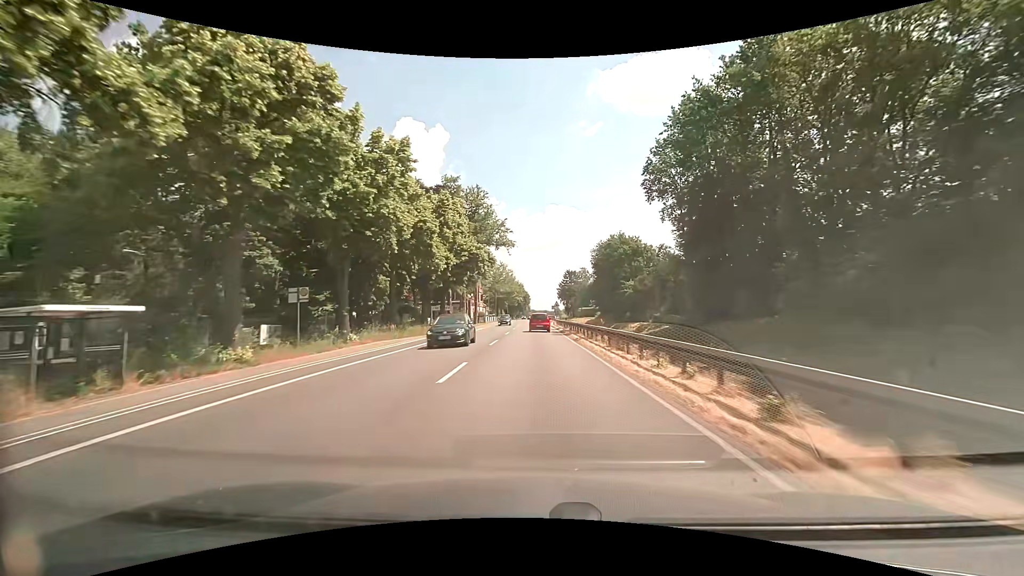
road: primary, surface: asphalt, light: Day
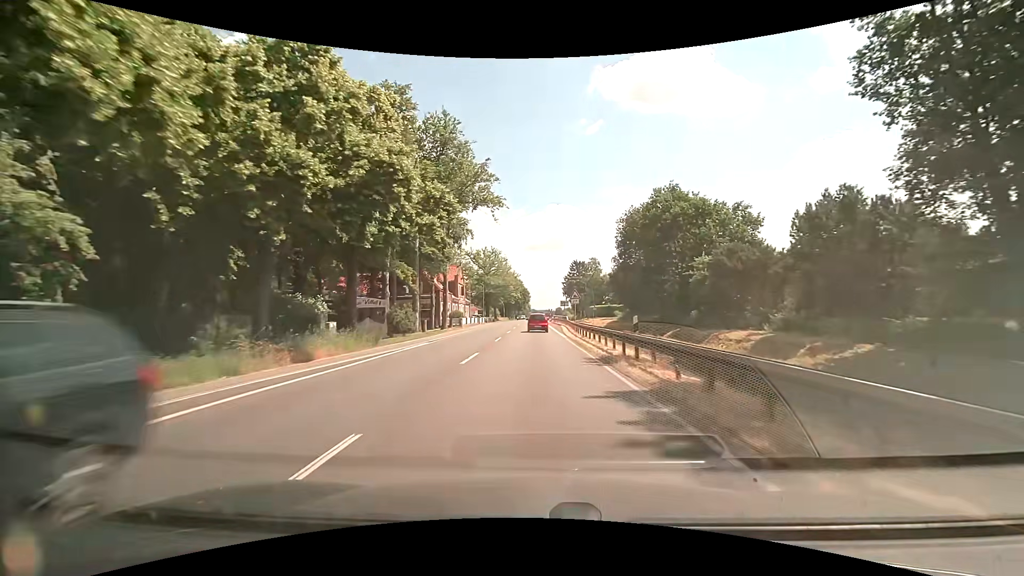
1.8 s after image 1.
(-0.2, +32.2) m; 0°
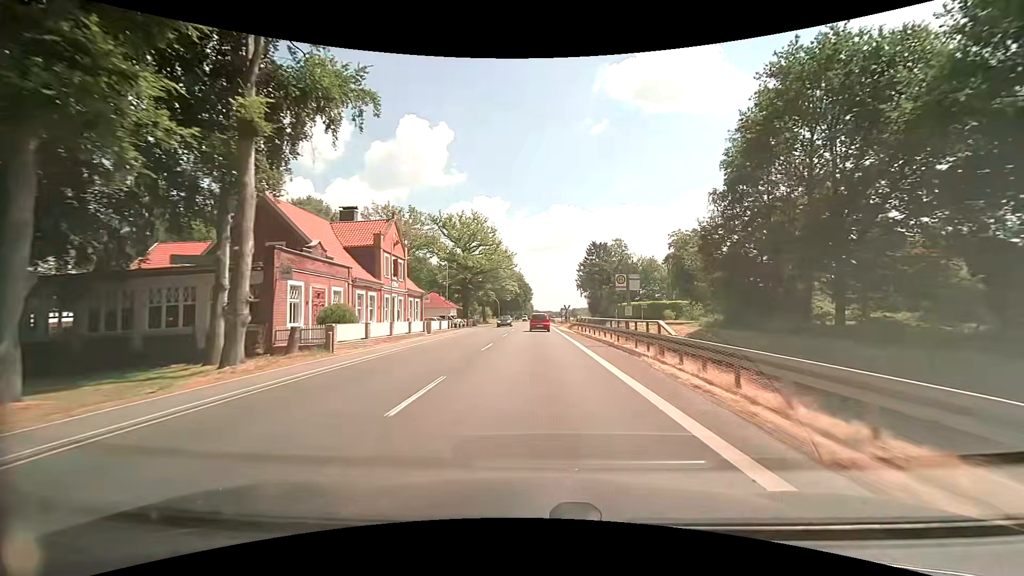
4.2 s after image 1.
(-0.2, +43.0) m; 0°
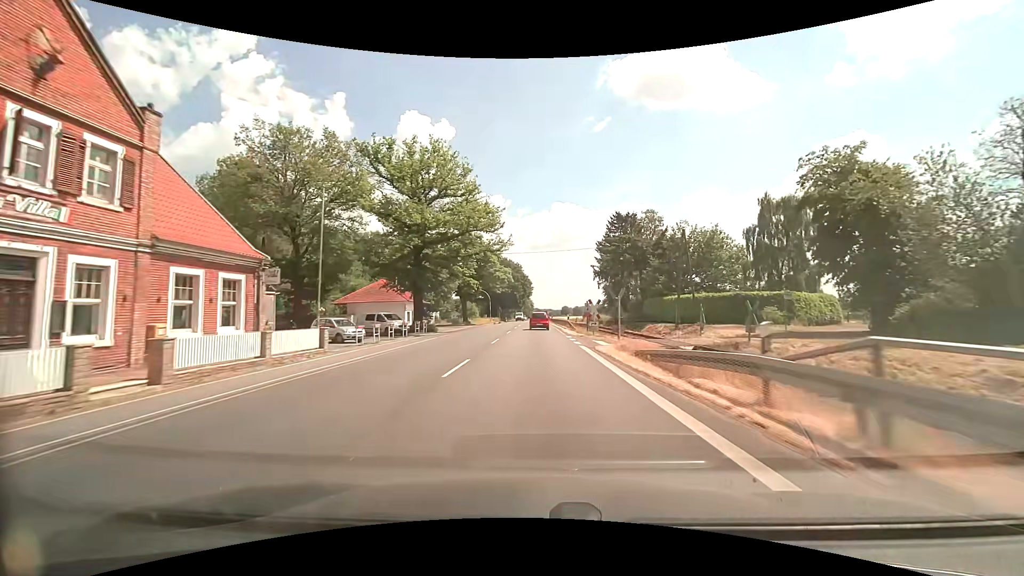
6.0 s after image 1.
(-0.2, +32.2) m; 0°
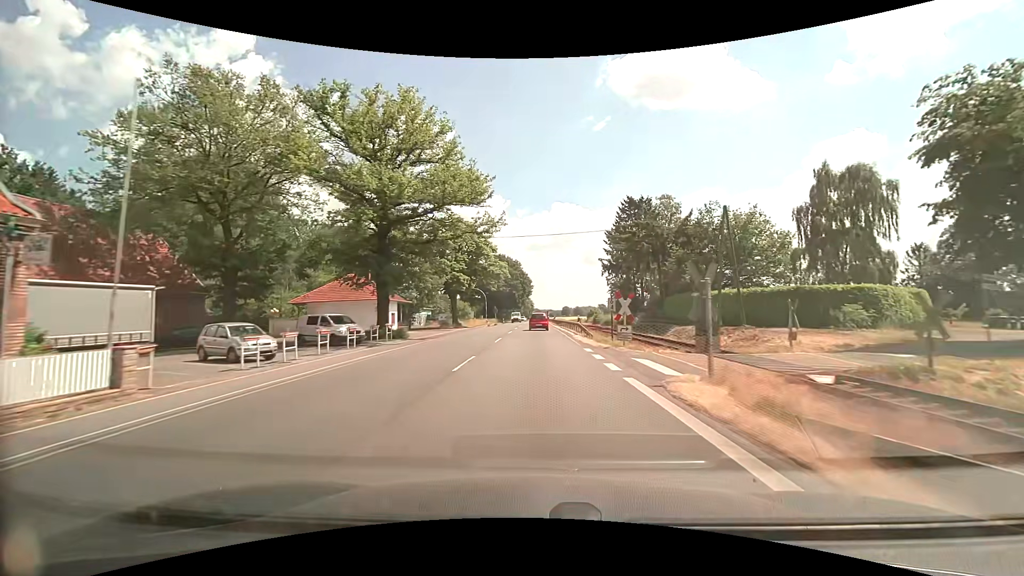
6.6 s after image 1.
(-0.1, +10.7) m; 0°
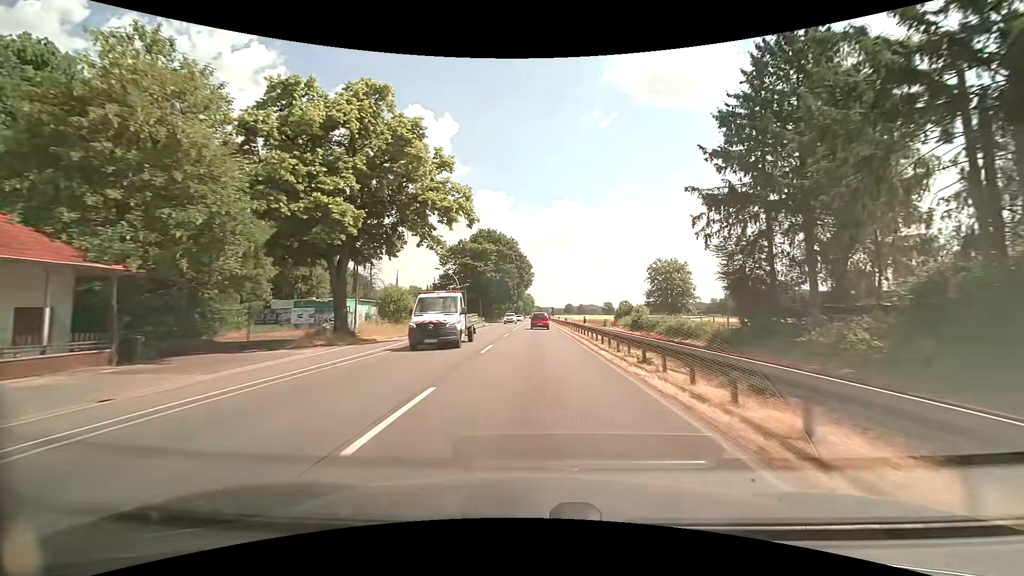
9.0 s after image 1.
(-0.1, +43.0) m; 0°
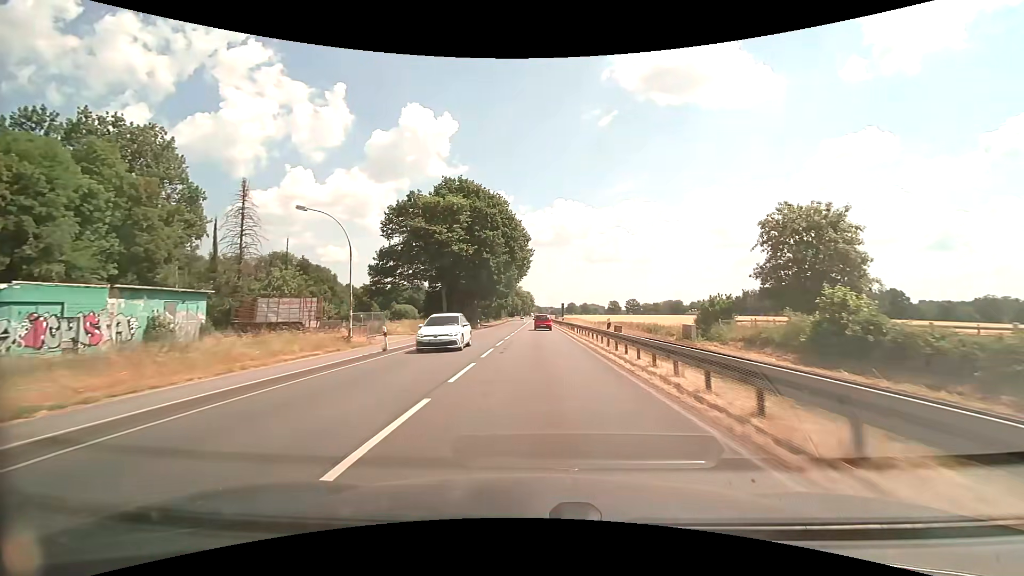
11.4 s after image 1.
(-0.1, +43.1) m; 0°
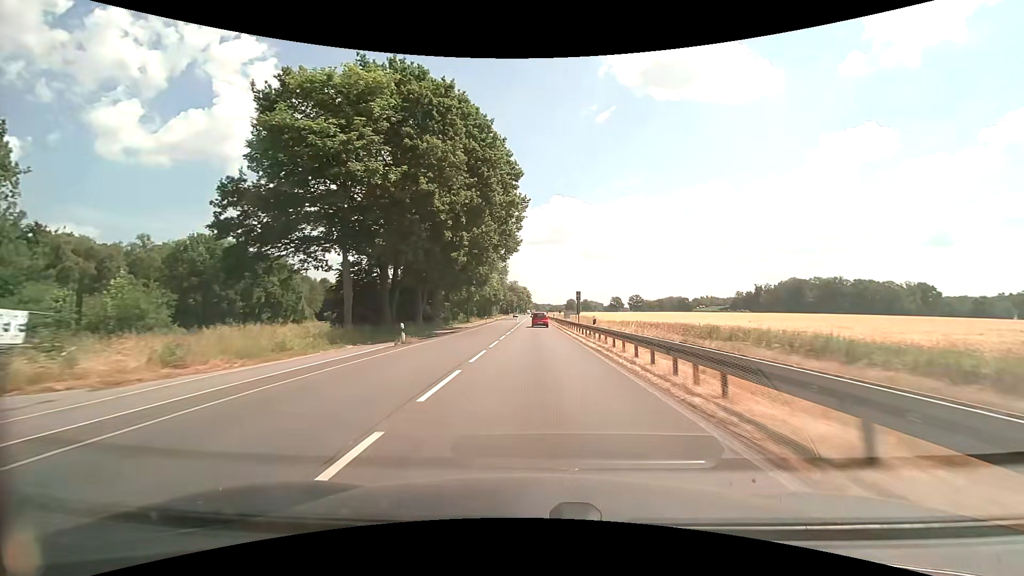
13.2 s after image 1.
(-0.1, +32.4) m; 0°
(0, +10) (0, +20) (0, +30) (0, +40) (0, +50) (0, +60) (0, +70) (0, +80) (0, +90) (0, +100) m
